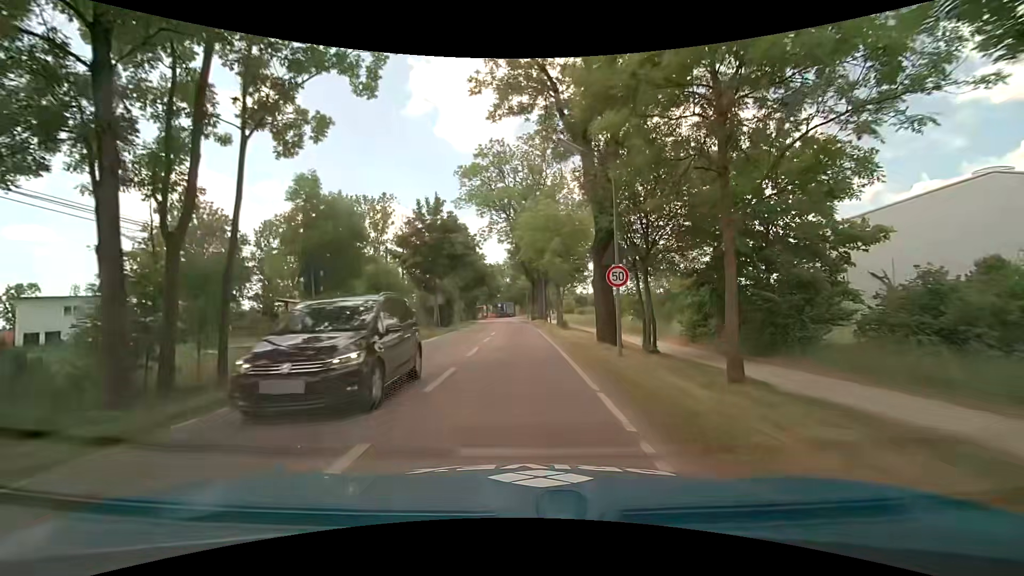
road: tertiary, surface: asphalt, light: Day
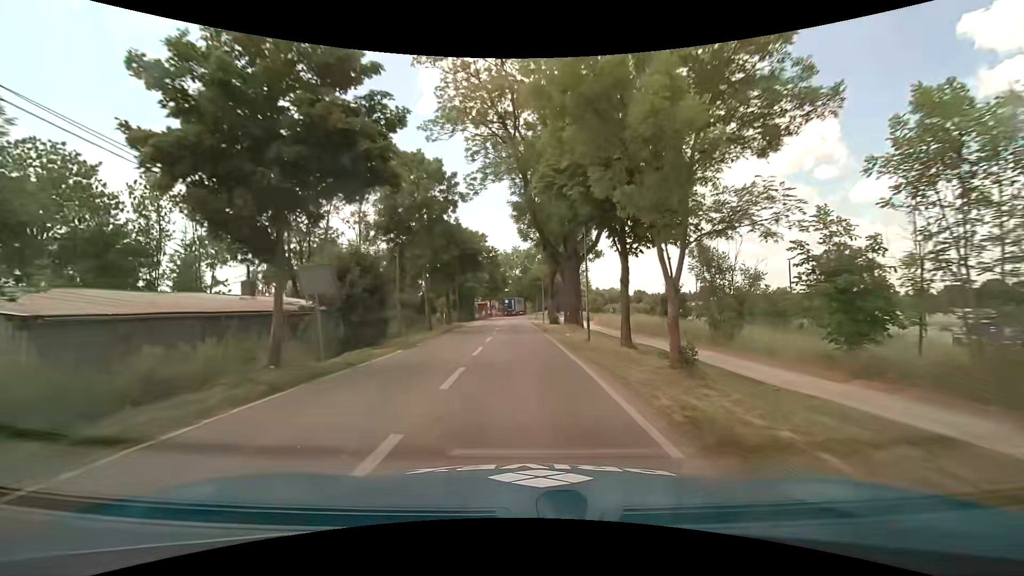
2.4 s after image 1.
(-0.5, +24.7) m; -2°
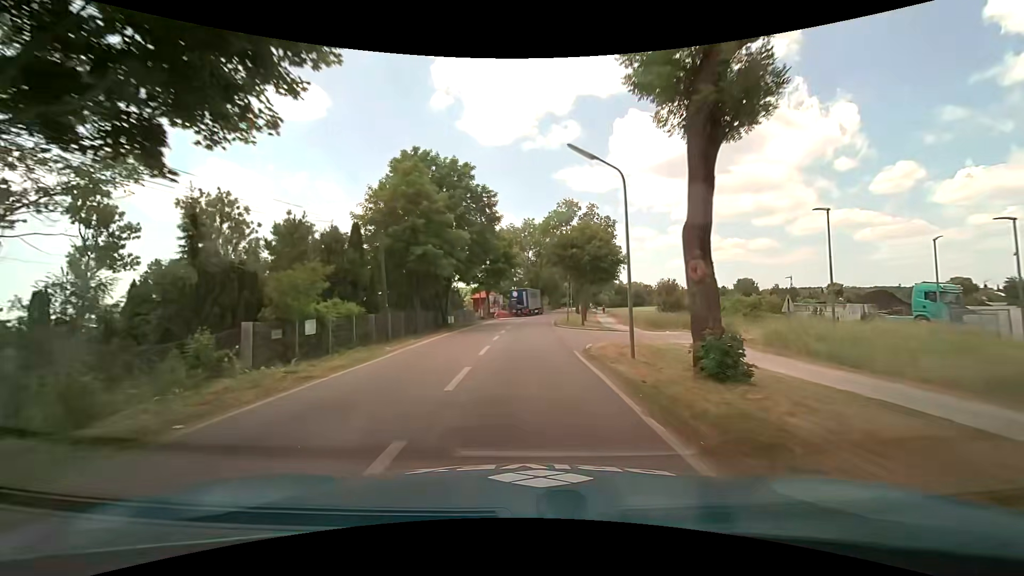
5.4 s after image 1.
(-0.5, +36.8) m; -2°
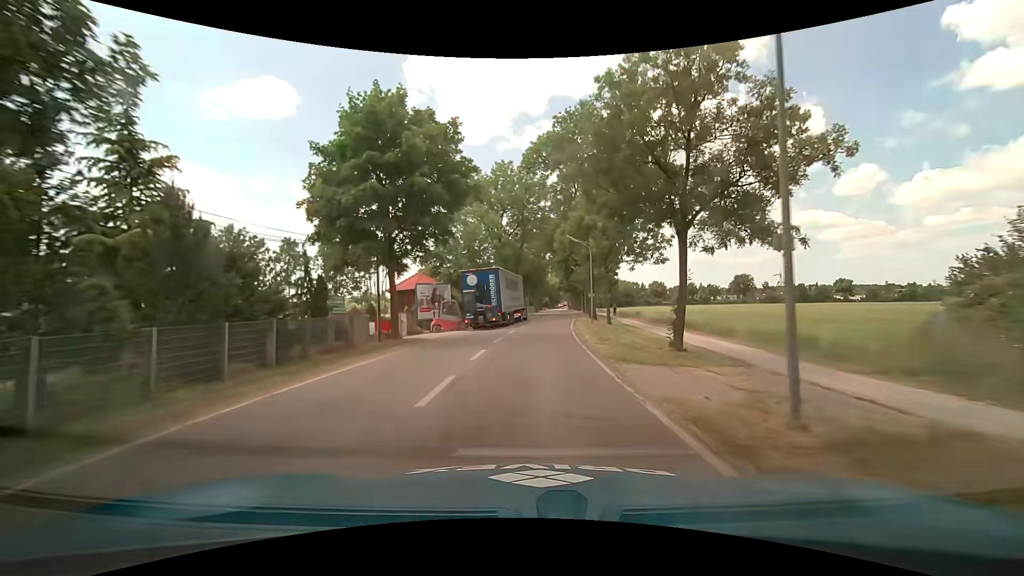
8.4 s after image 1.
(+0.8, +37.7) m; +3°
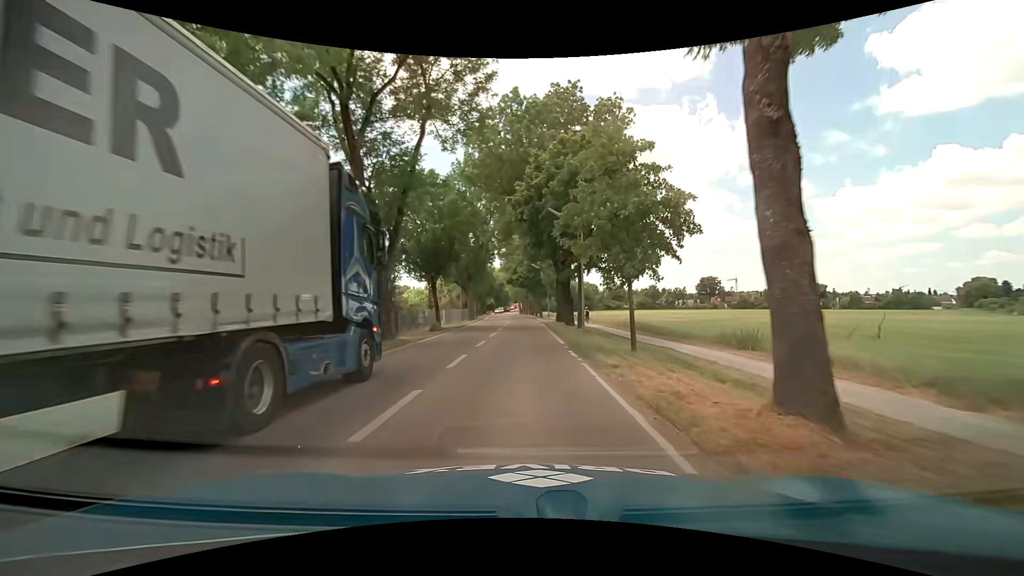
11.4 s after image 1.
(+2.3, +37.9) m; +7°
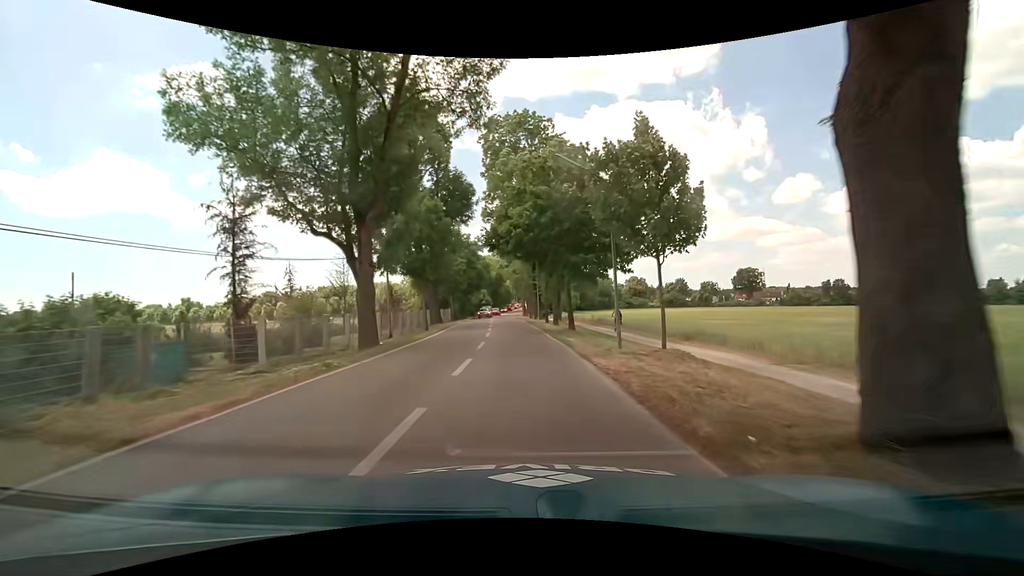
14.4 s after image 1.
(0.0, +38.0) m; 0°
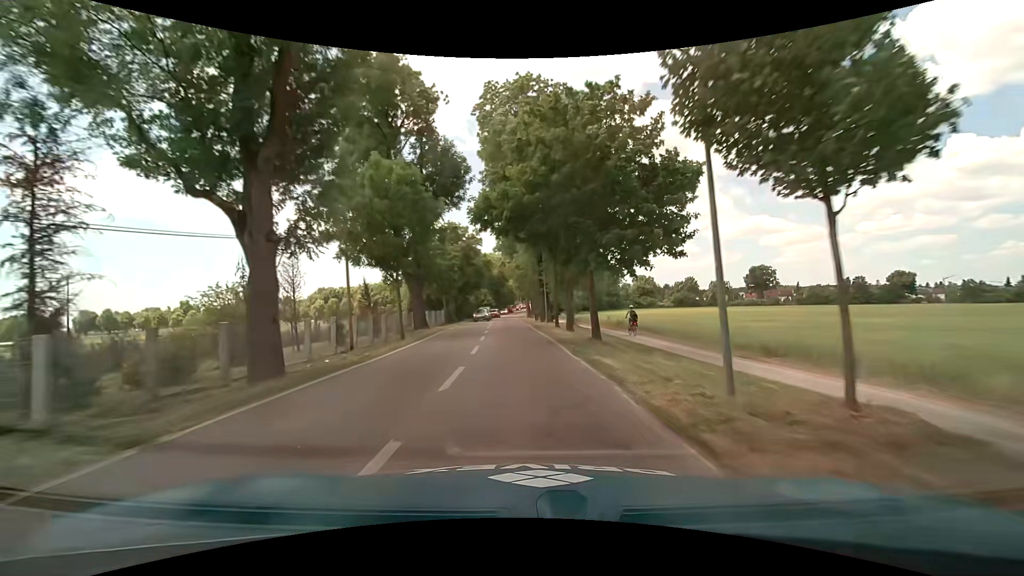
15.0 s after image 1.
(-0.1, +7.6) m; 0°
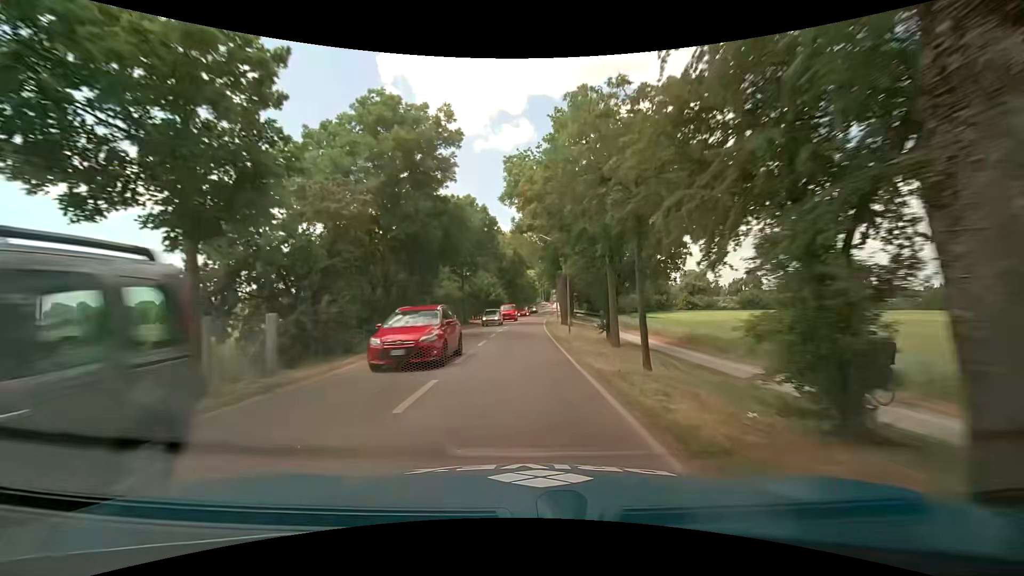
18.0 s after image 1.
(-1.3, +38.0) m; -3°
(0, +10) (0, +20) (0, +30) (0, +40) (+1, +50) (+1, +60) (+2, +70) (+2, +80) (+3, +90) (+4, +100) m
